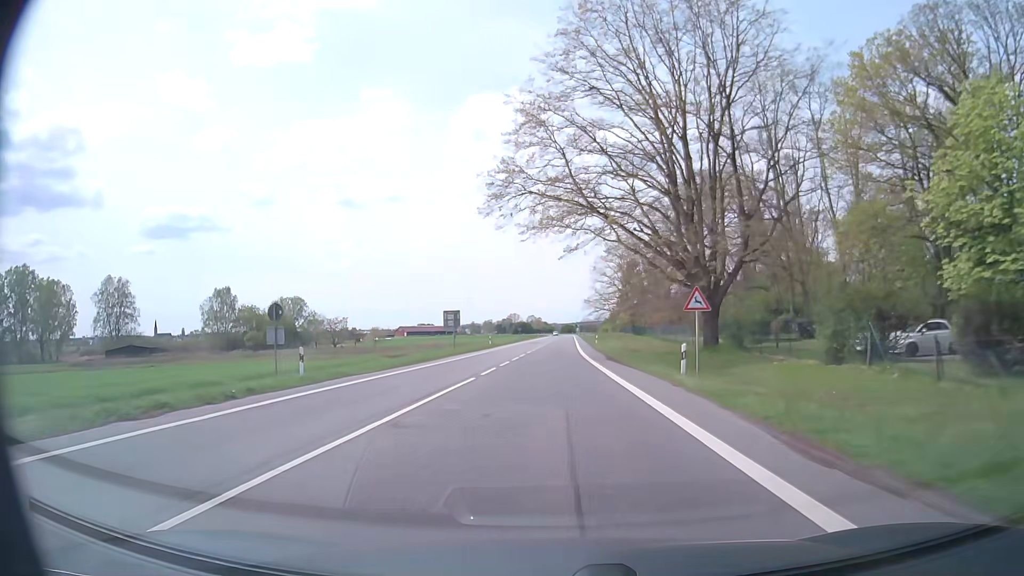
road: secondary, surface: asphalt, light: Day
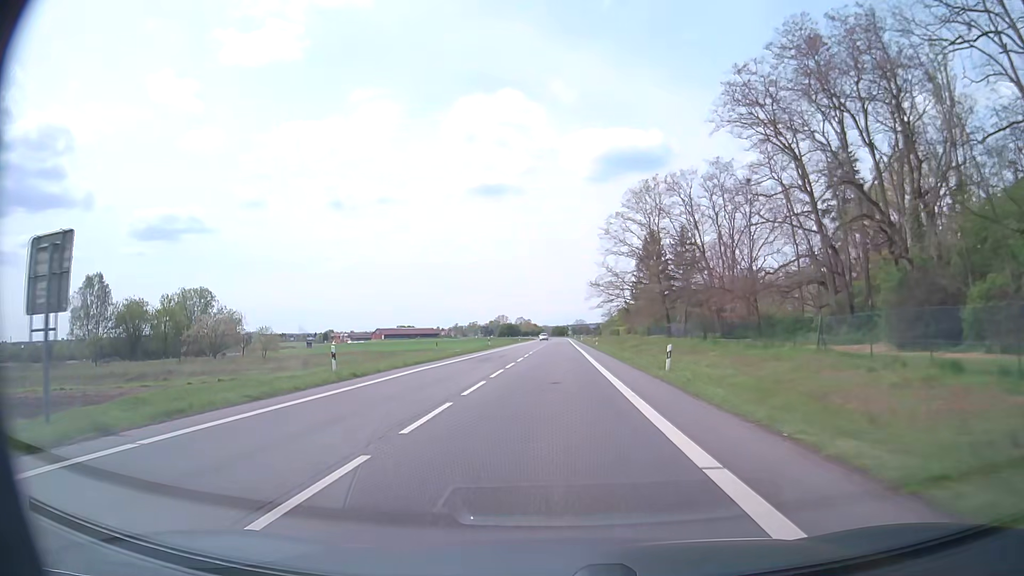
(+0.3, +49.3) m; +1°
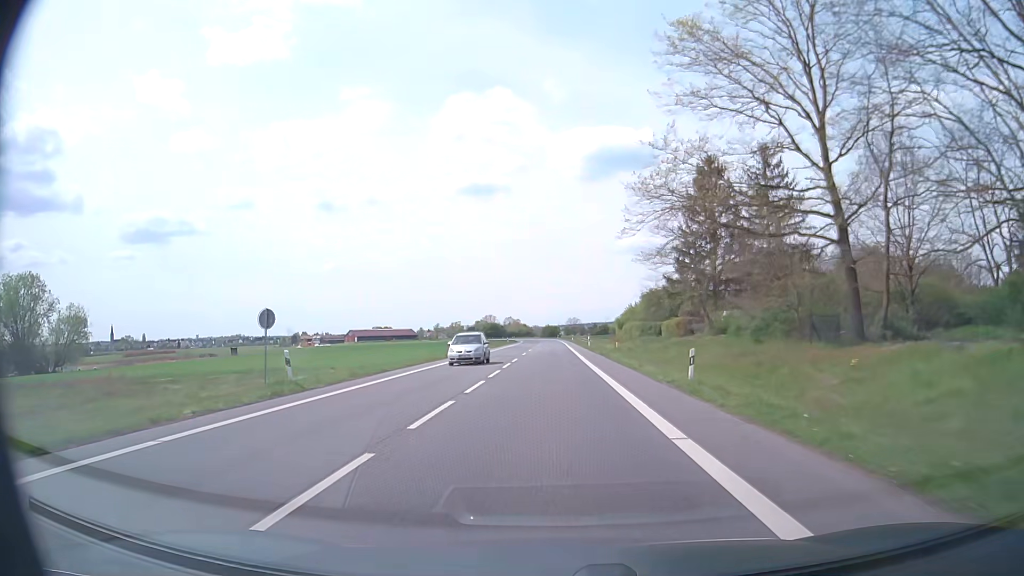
(+0.7, +53.7) m; +1°
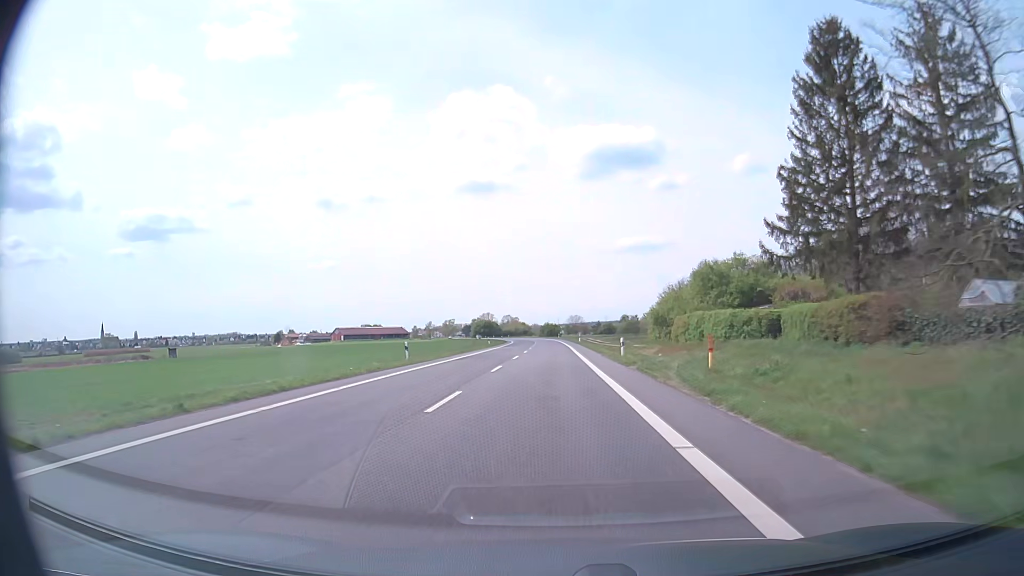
(0.0, +34.0) m; 0°
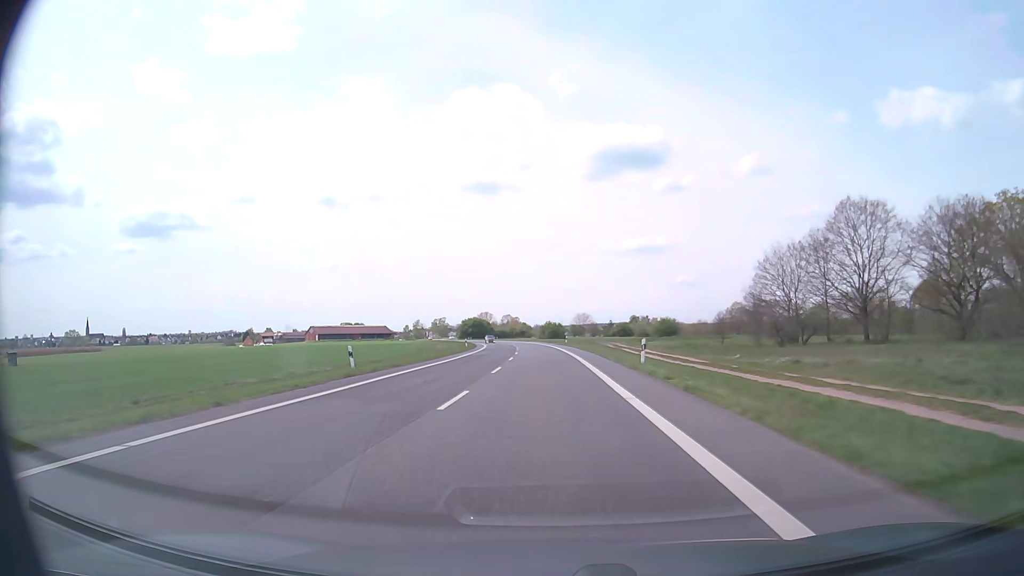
(-0.2, +59.0) m; 0°
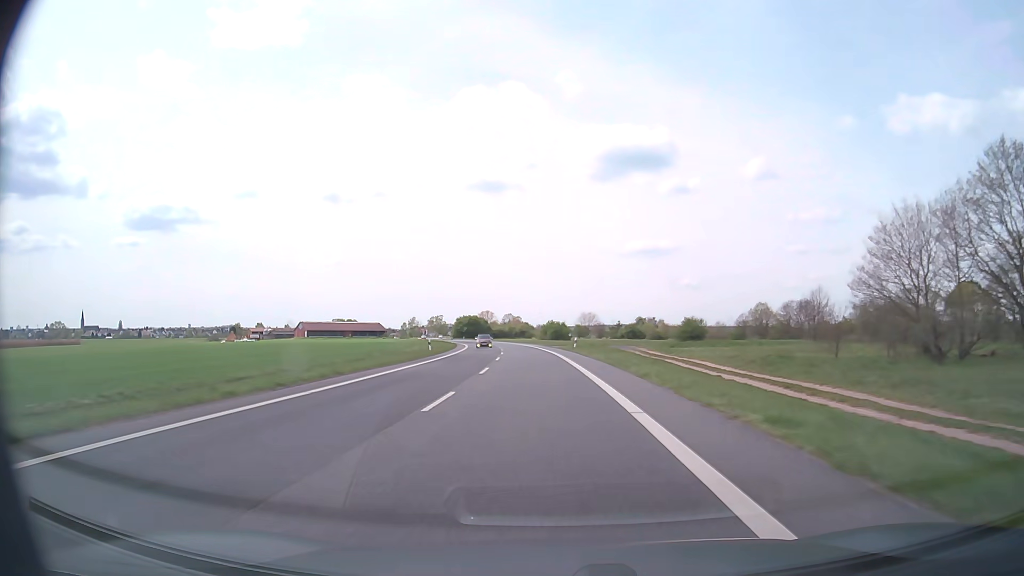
(0.0, +24.1) m; 0°
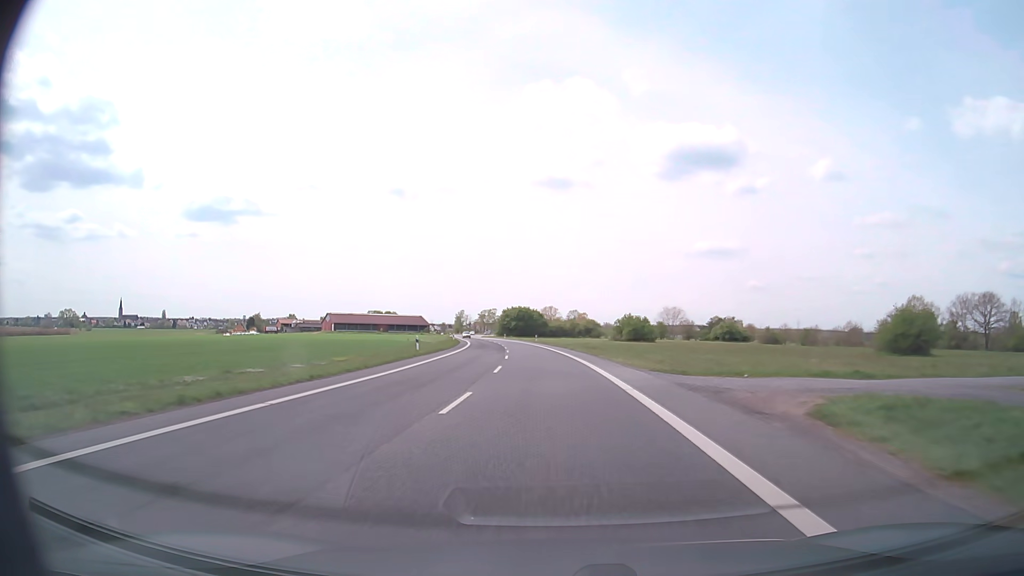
(-2.6, +60.3) m; -5°
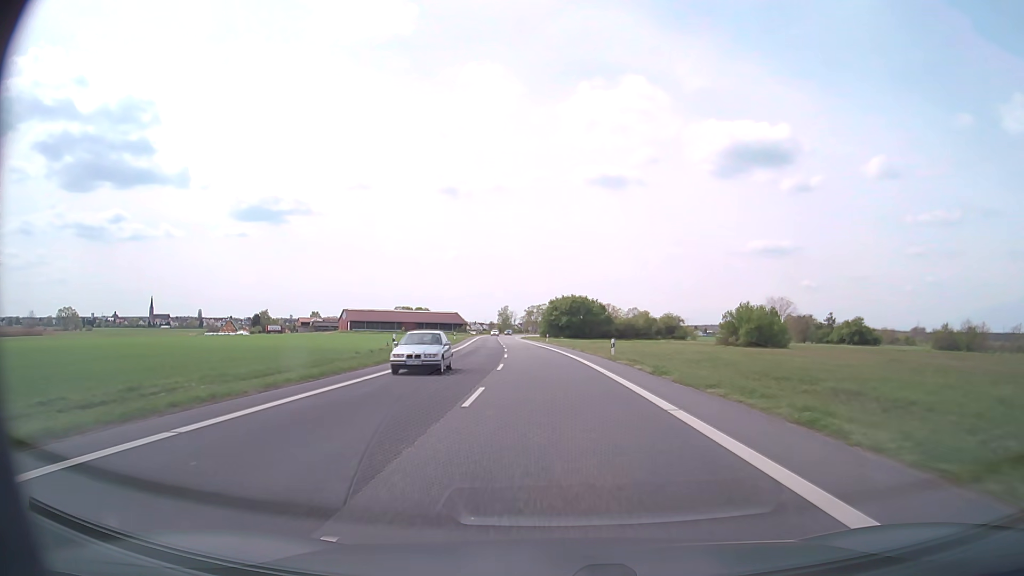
(-2.6, +58.1) m; -5°
(0, +10) (0, +20) (-1, +30) (-1, +40) (-1, +50) (-2, +60) (-3, +70) (-4, +80) (-5, +90) (-6, +100) m
